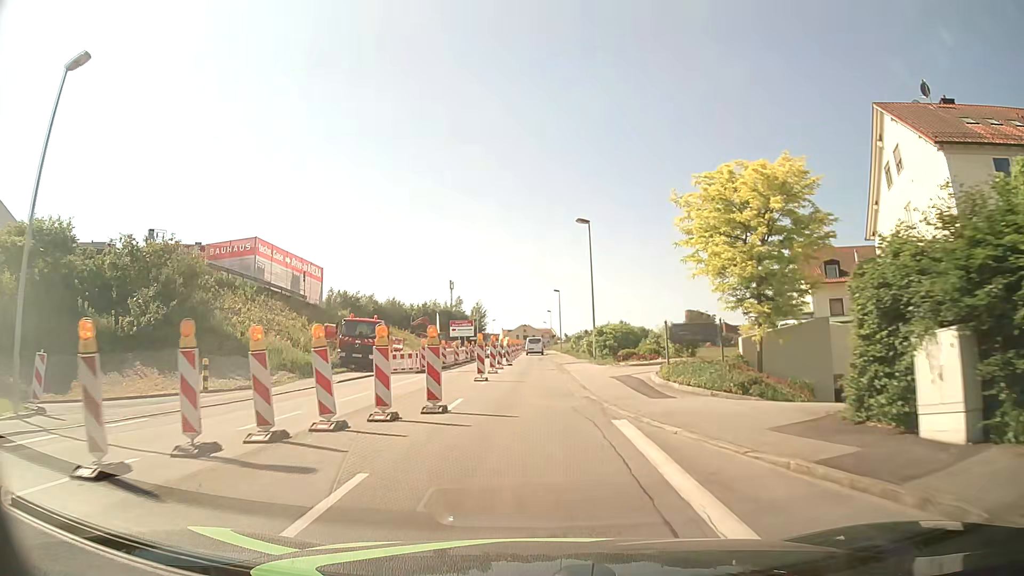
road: tertiary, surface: asphalt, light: Day
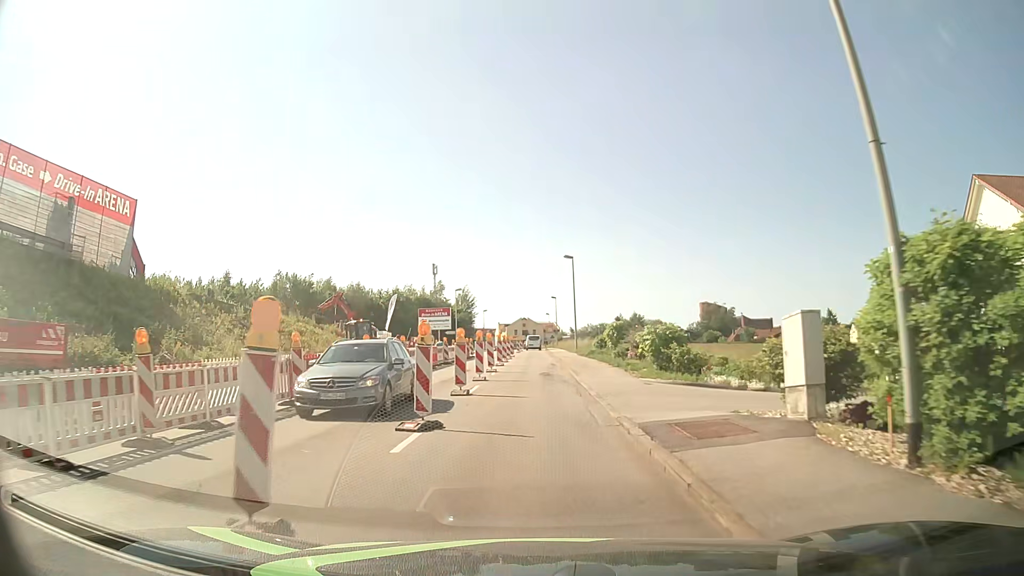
(0.0, +31.5) m; 0°
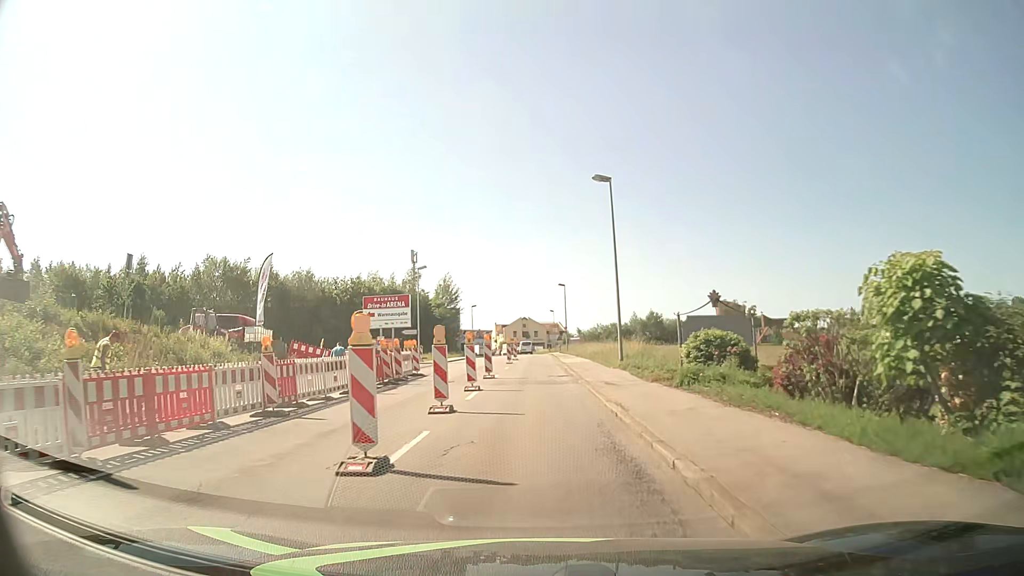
(-0.1, +28.0) m; 0°
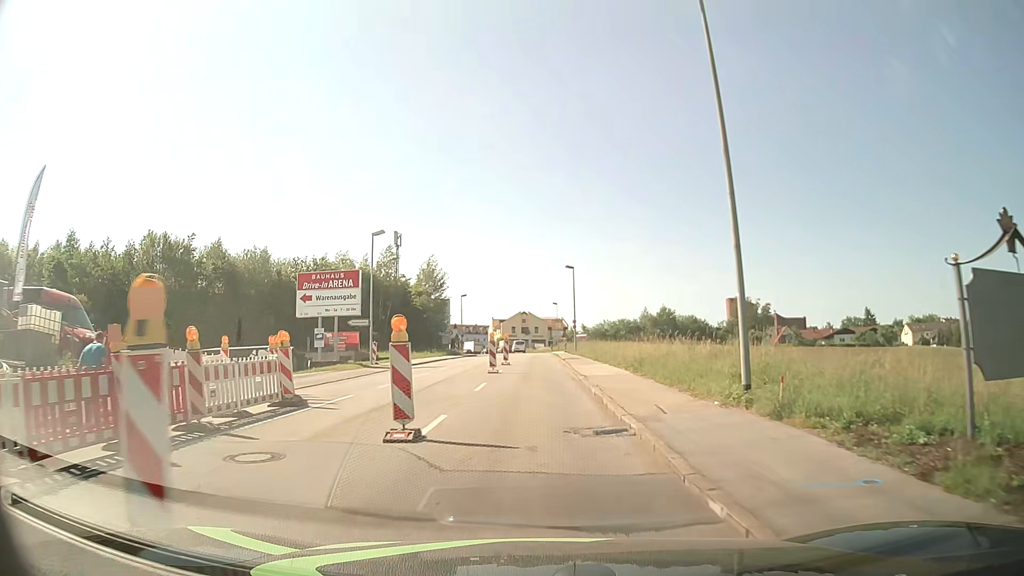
(0.0, +16.4) m; 0°
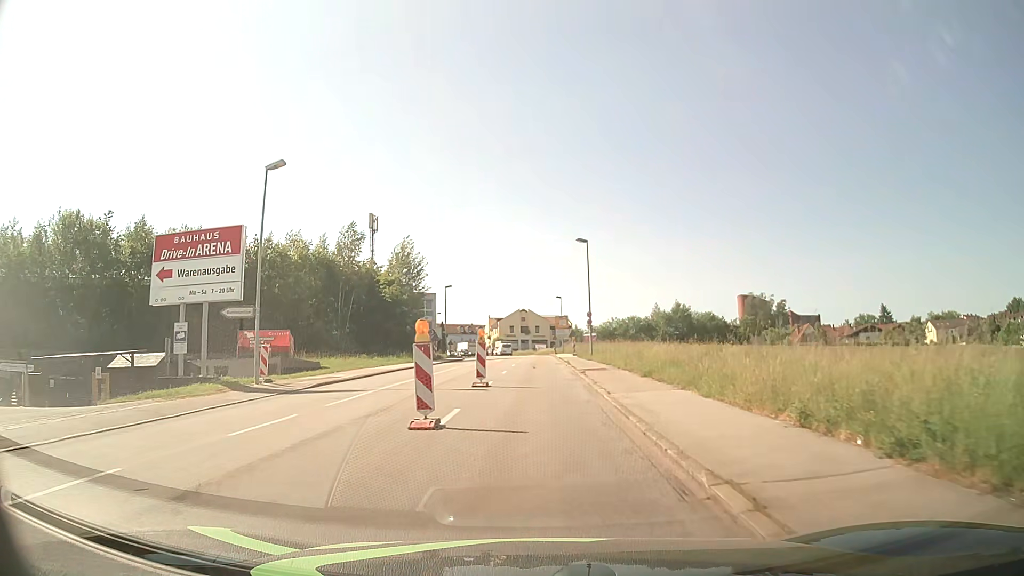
(0.0, +16.9) m; 0°
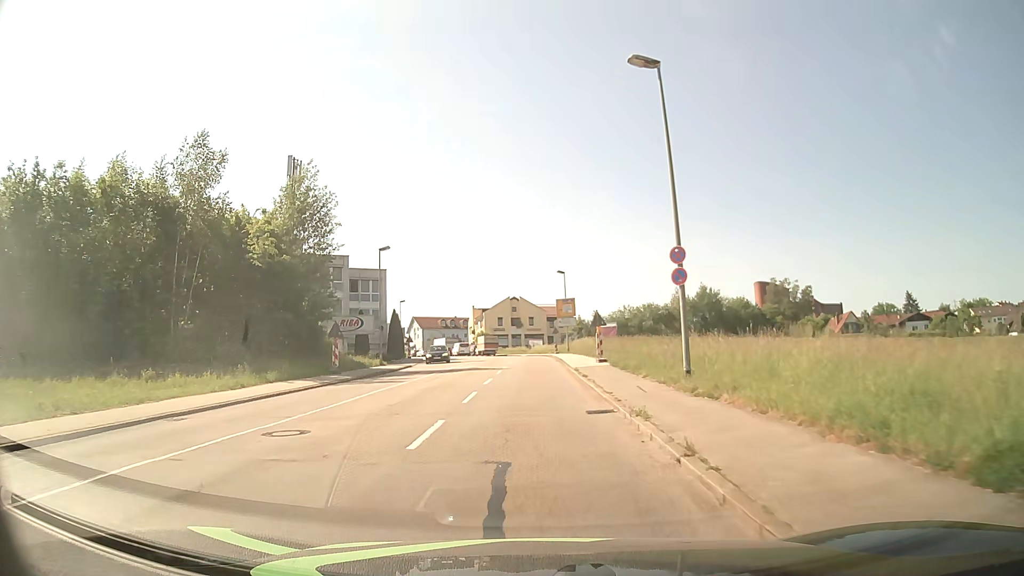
(0.0, +29.7) m; 0°
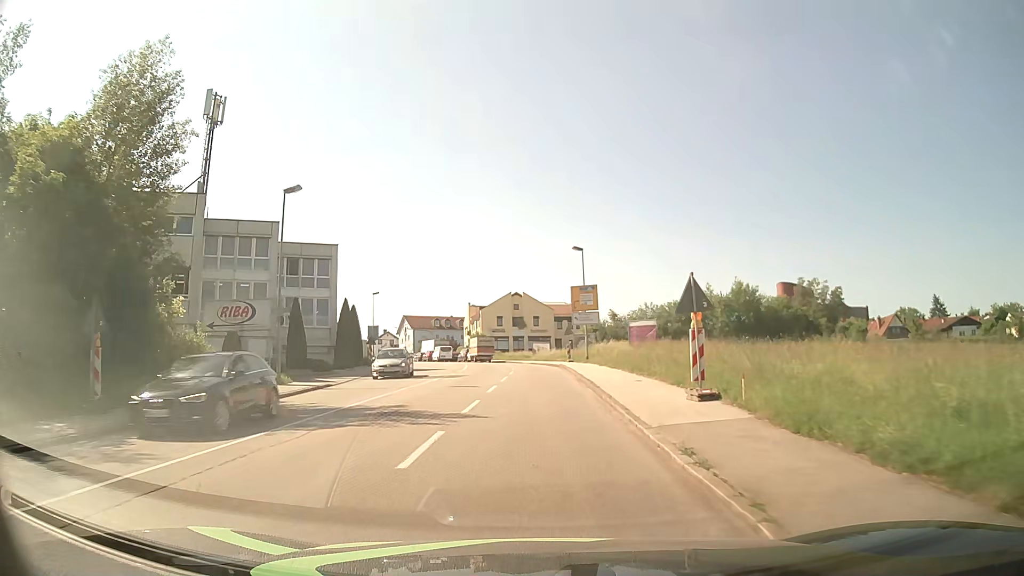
(-0.1, +19.4) m; -1°
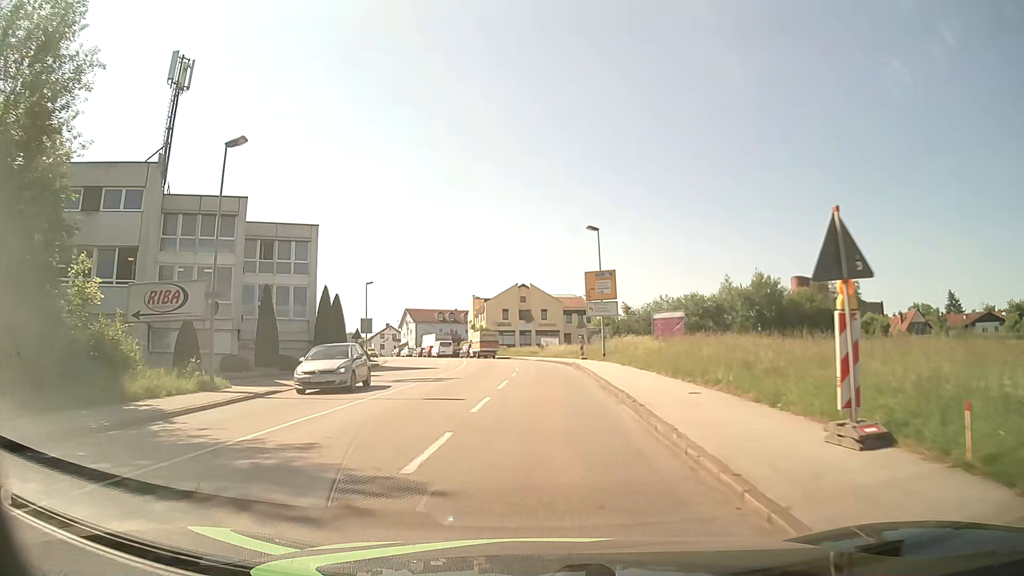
(0.0, +6.5) m; -1°
(0, +10) (0, +20) (-1, +30) (-2, +40) (-3, +50) (-5, +60) (-7, +69) (-10, +79) (-13, +88) (-17, +98) m
